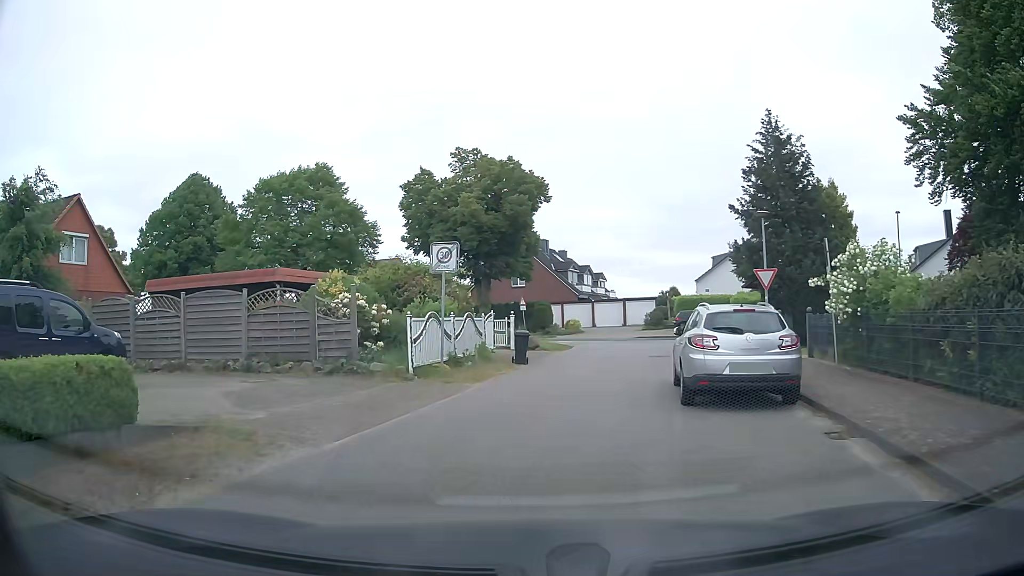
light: Day
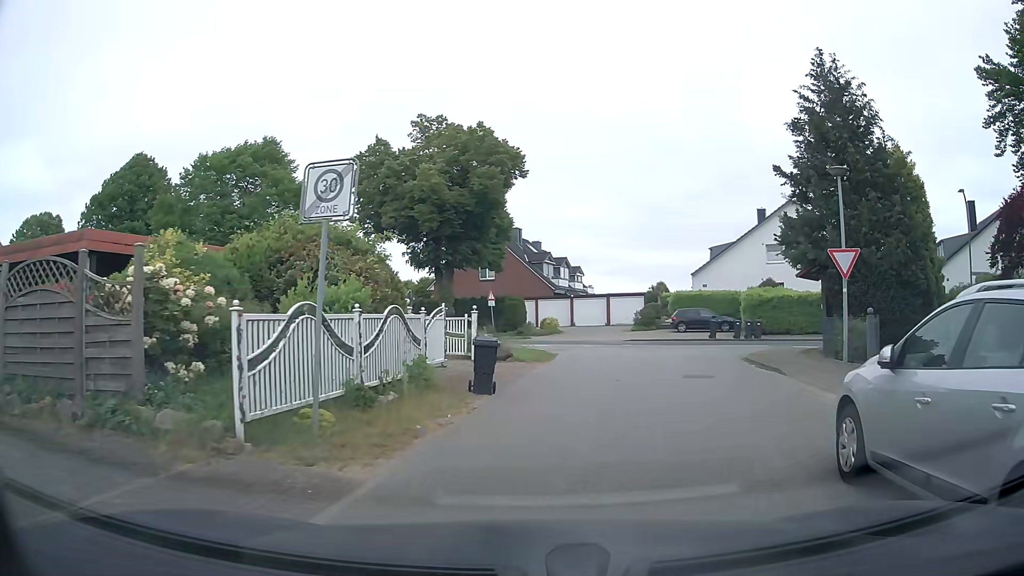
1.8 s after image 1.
(-0.3, +7.8) m; +1°
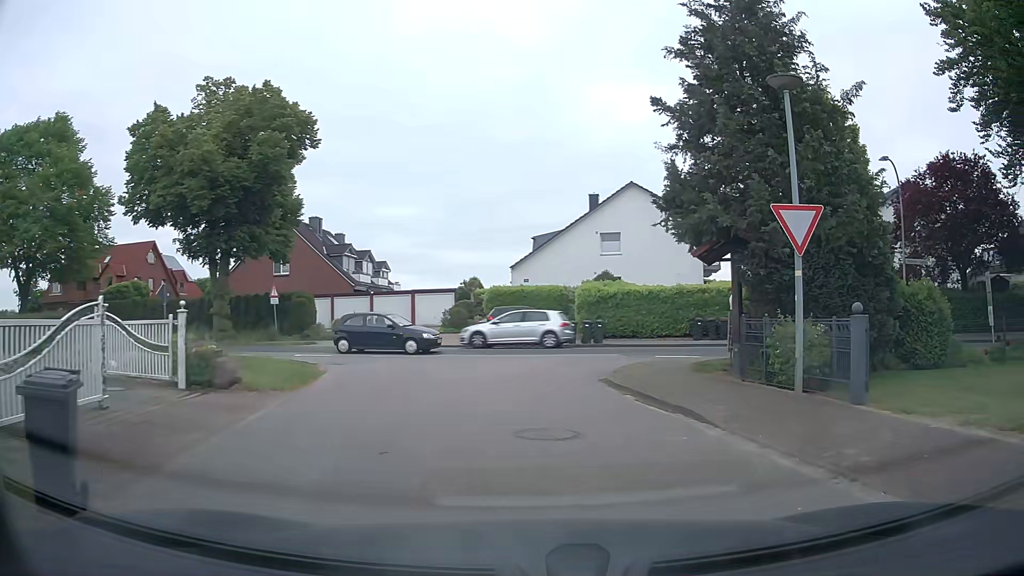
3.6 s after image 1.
(+0.7, +7.1) m; +15°
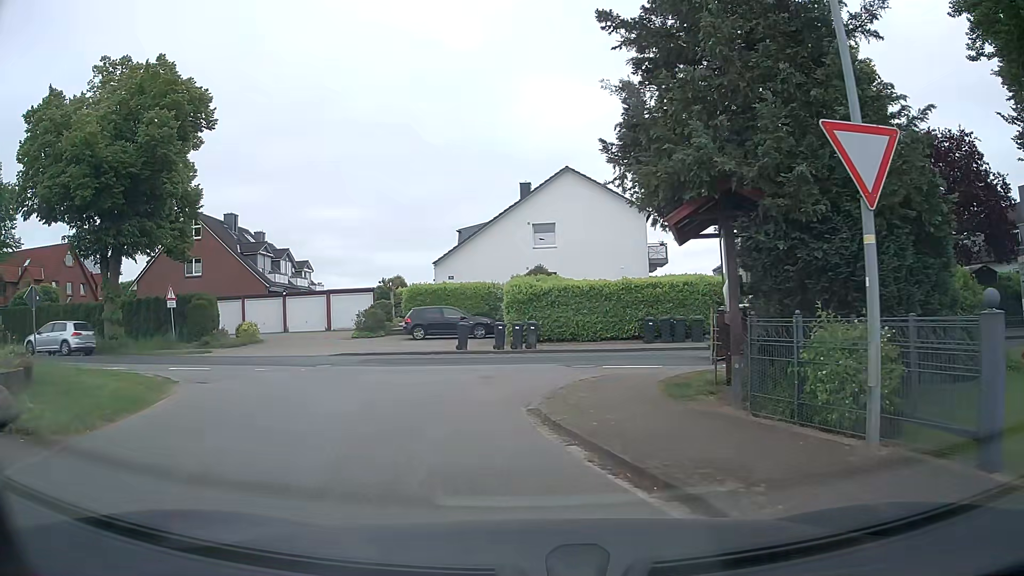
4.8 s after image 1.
(+0.4, +4.3) m; +7°
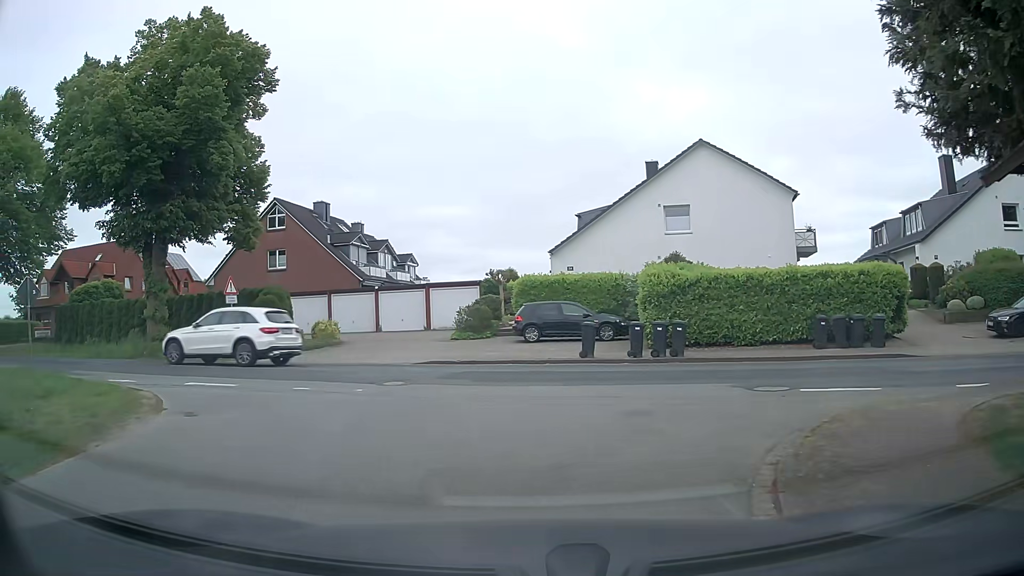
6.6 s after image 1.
(-0.5, +5.4) m; -9°
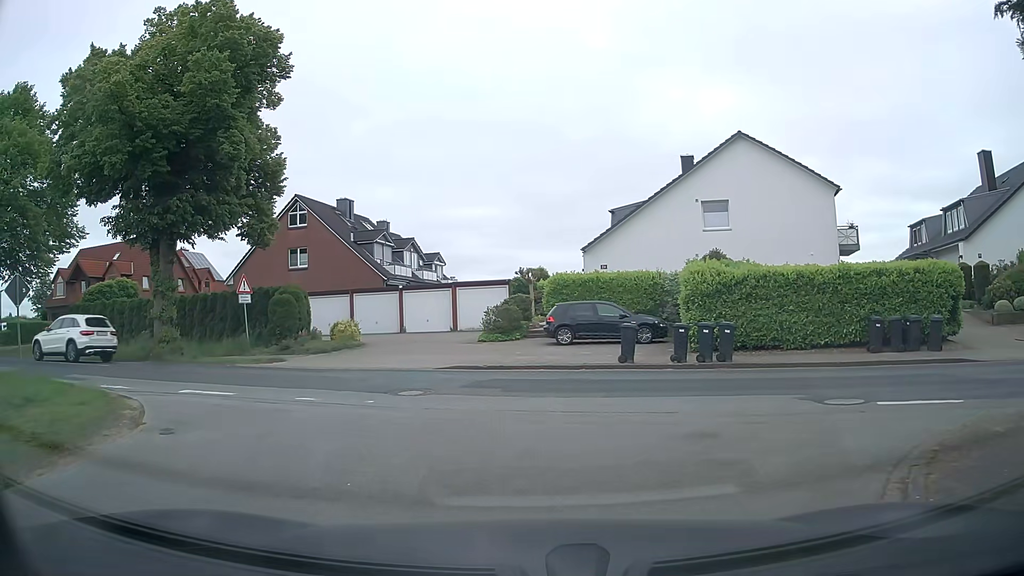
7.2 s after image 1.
(-0.1, +1.6) m; -5°
